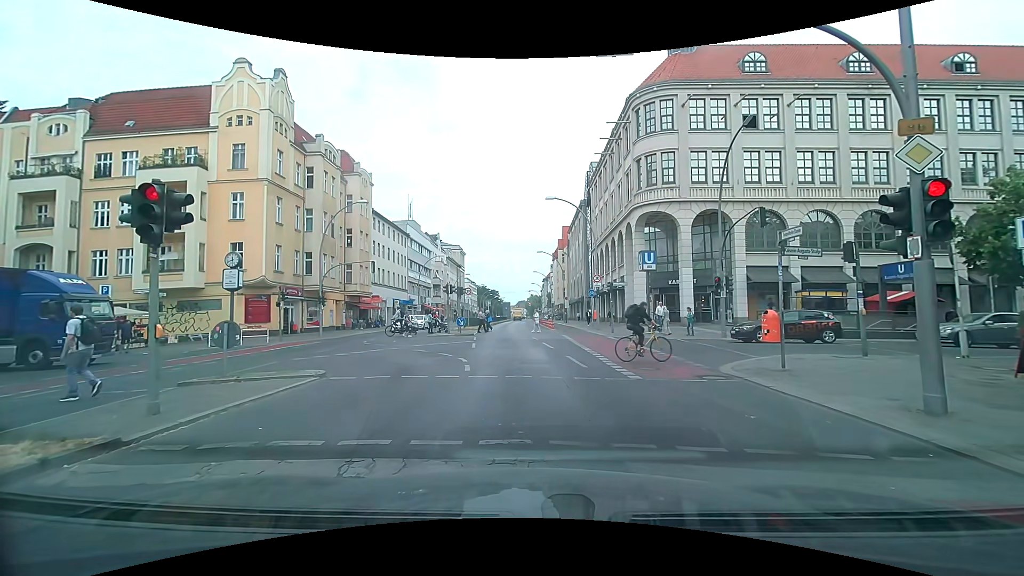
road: primary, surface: asphalt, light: Day
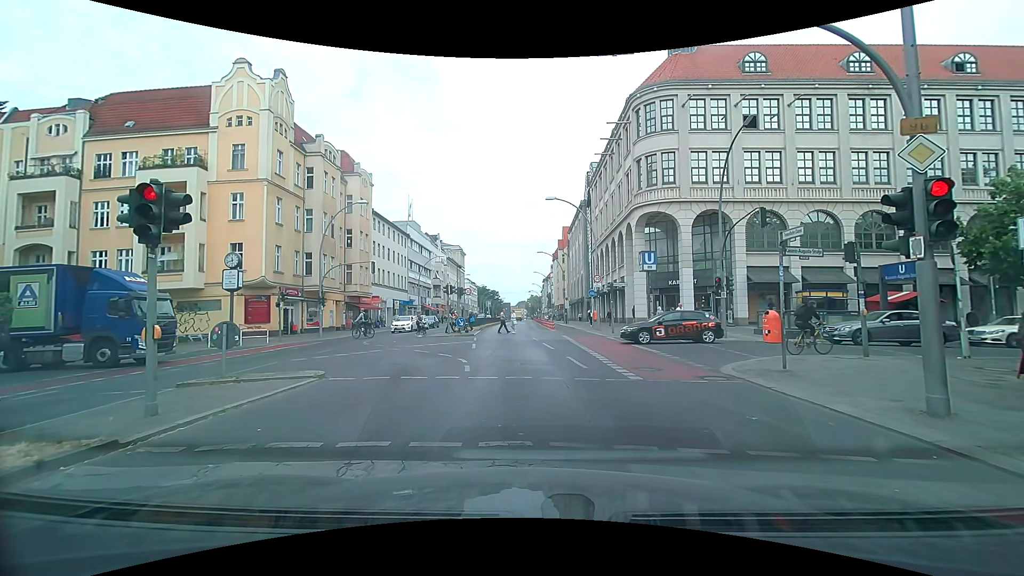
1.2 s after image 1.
(0.0, +0.1) m; 0°
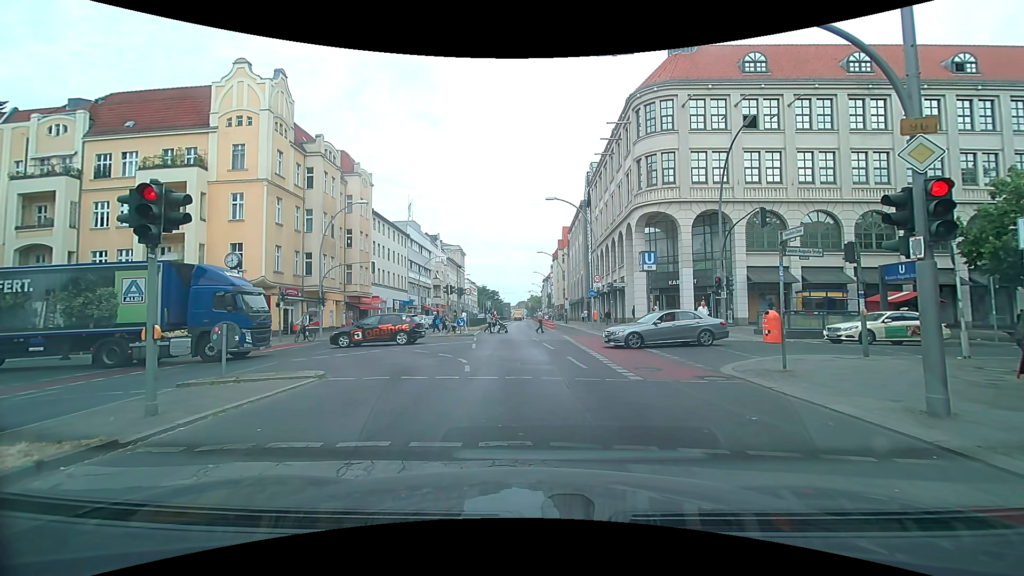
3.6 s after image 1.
(0.0, 0.0) m; 0°
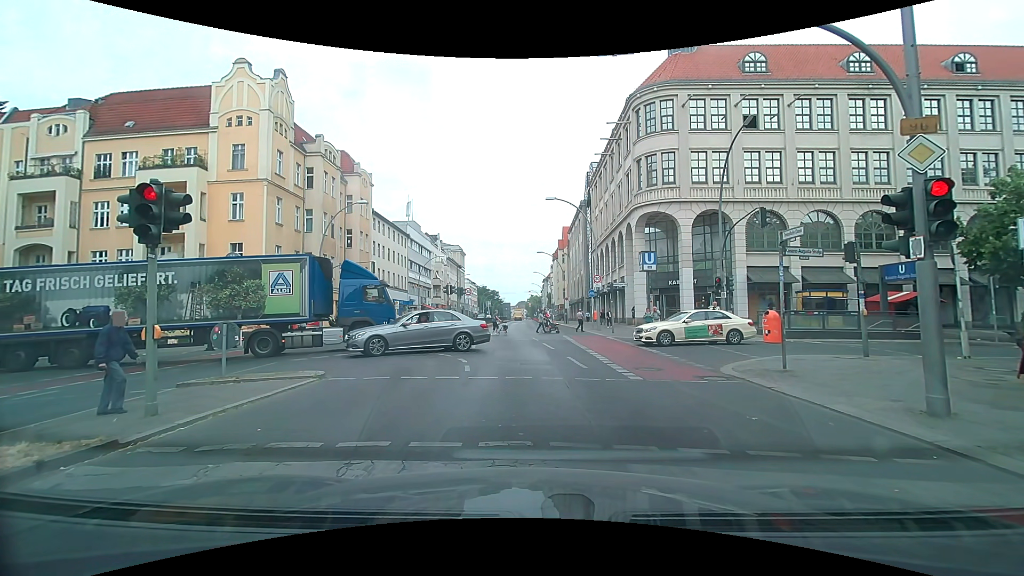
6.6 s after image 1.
(0.0, 0.0) m; 0°
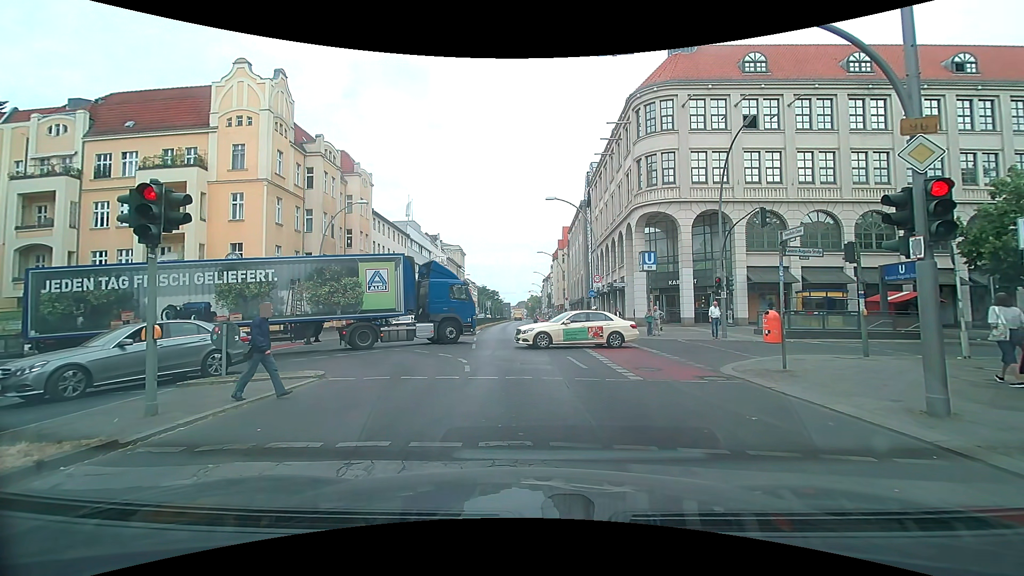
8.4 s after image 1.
(0.0, 0.0) m; 0°
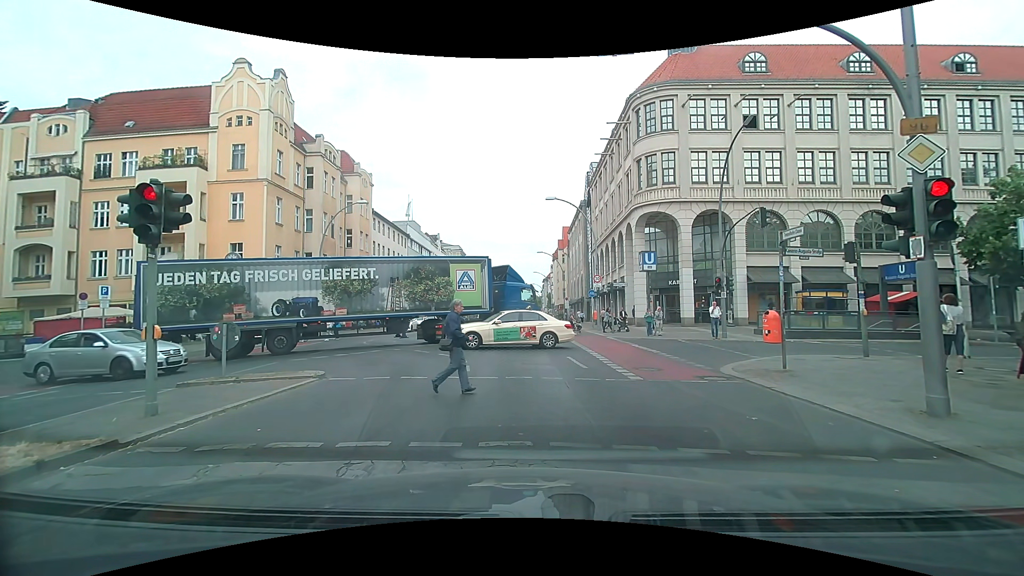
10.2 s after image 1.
(0.0, 0.0) m; 0°
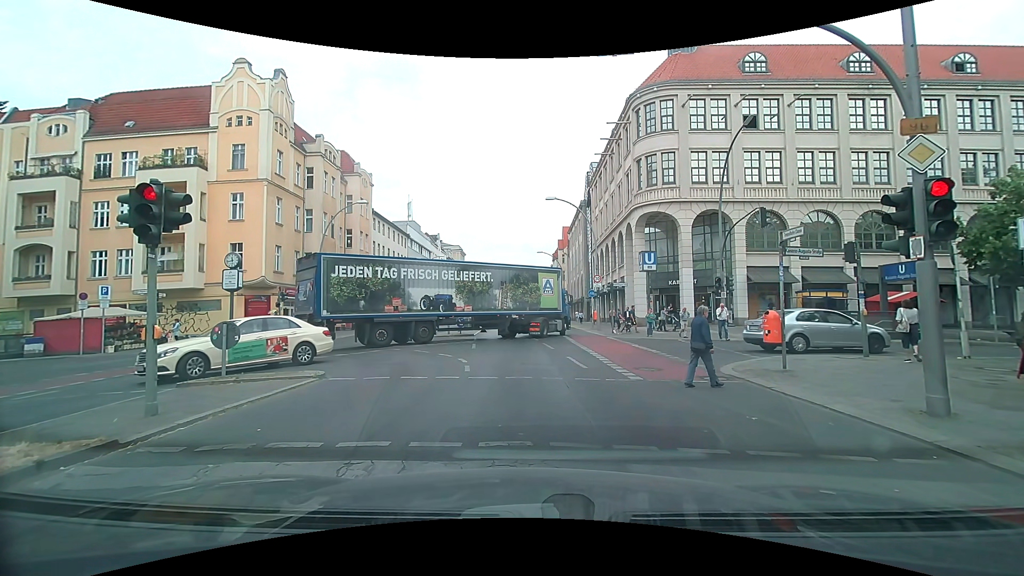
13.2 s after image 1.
(0.0, 0.0) m; 0°
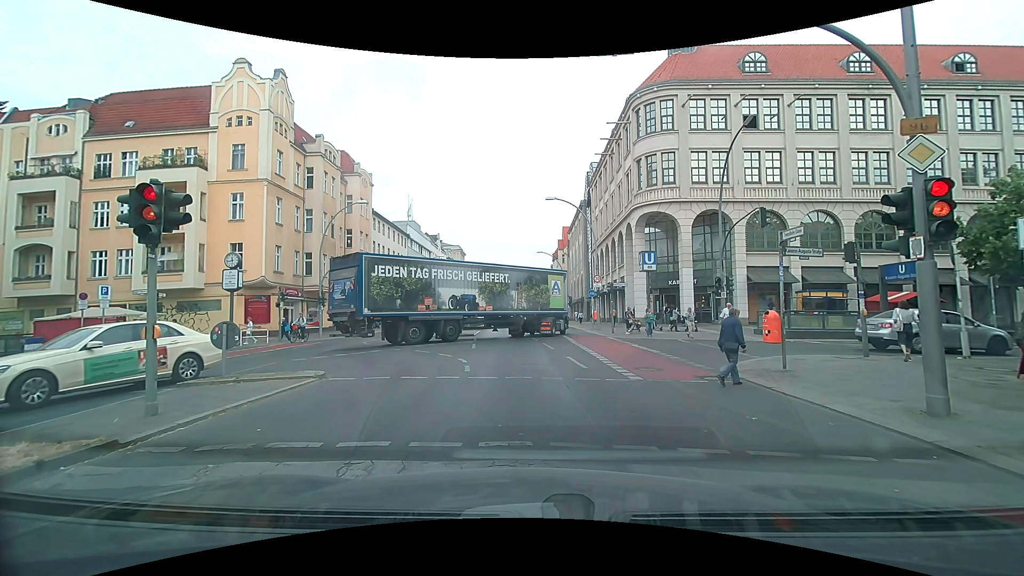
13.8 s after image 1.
(0.0, 0.0) m; 0°
